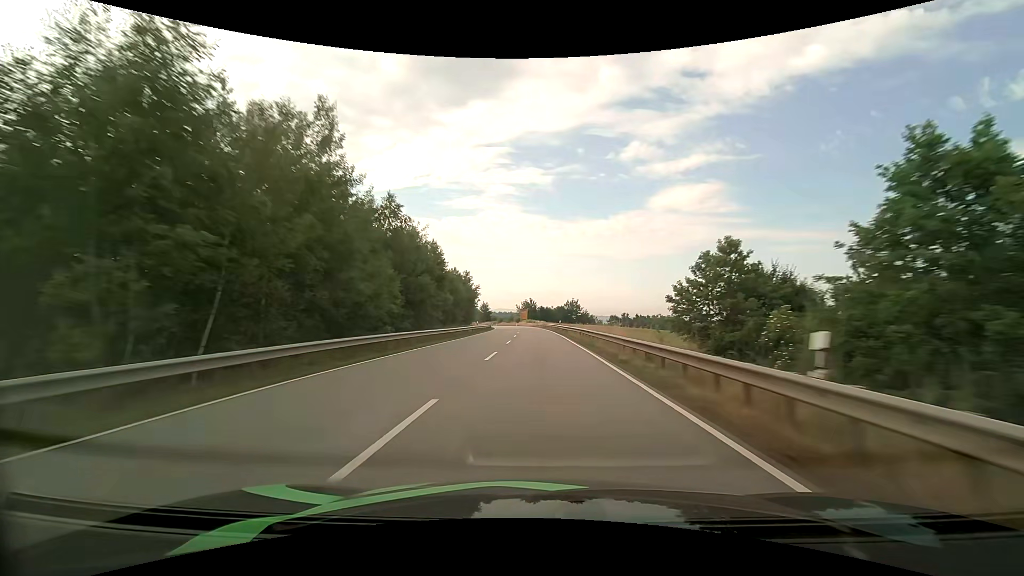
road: primary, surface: asphalt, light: Day
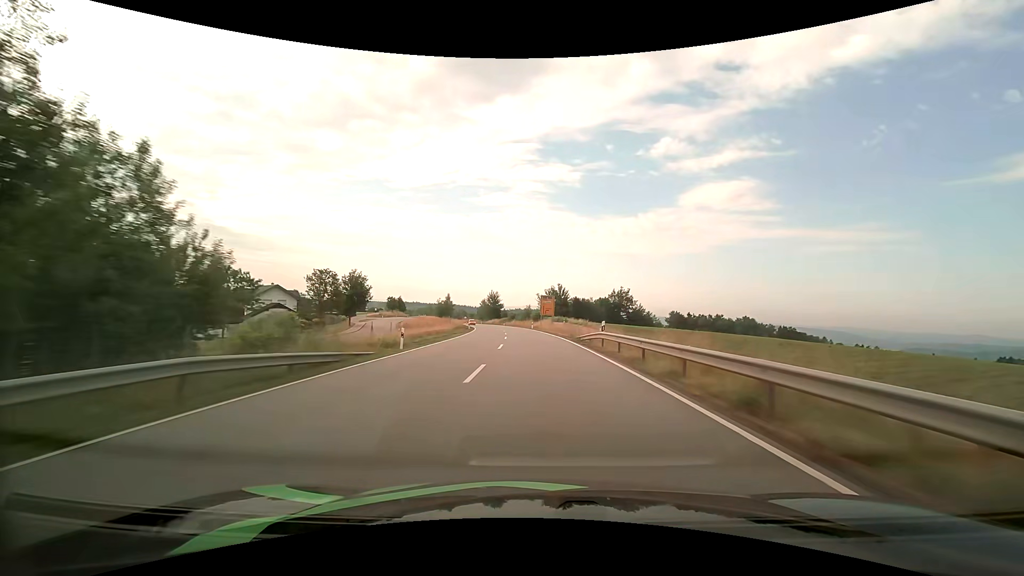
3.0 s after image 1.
(-1.5, +78.3) m; -3°
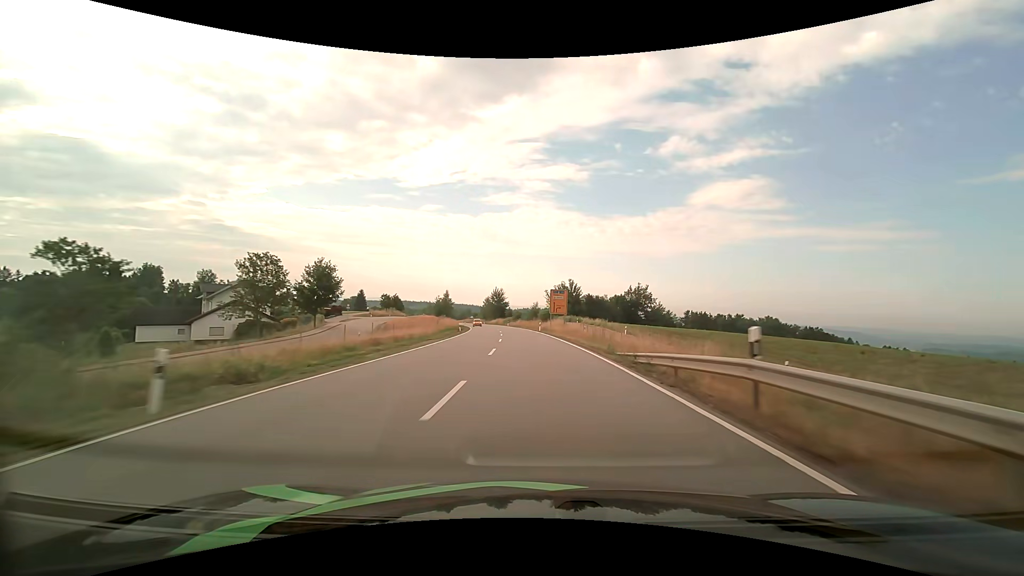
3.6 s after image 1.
(-0.1, +15.7) m; -1°
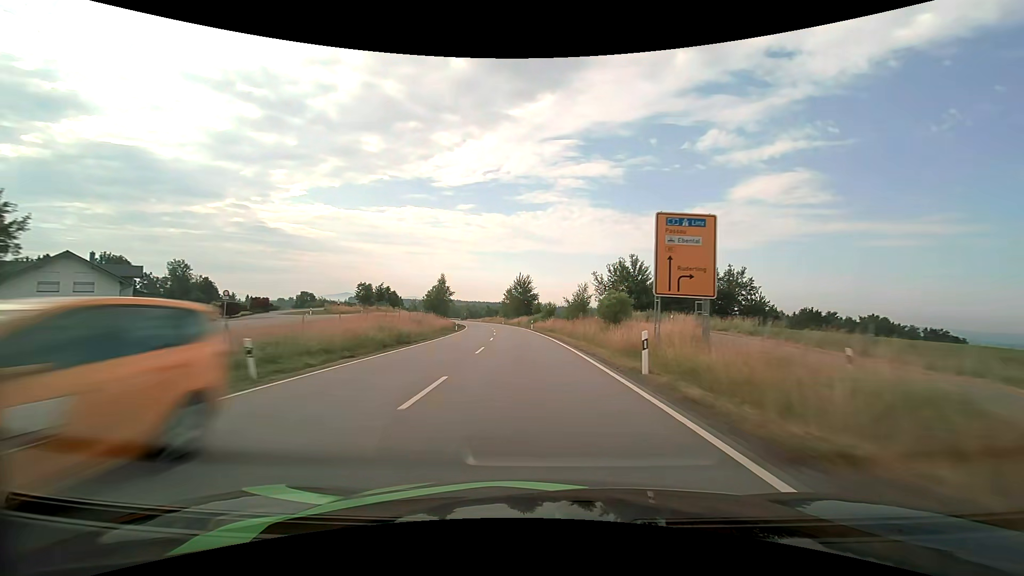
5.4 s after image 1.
(-1.5, +47.5) m; -4°
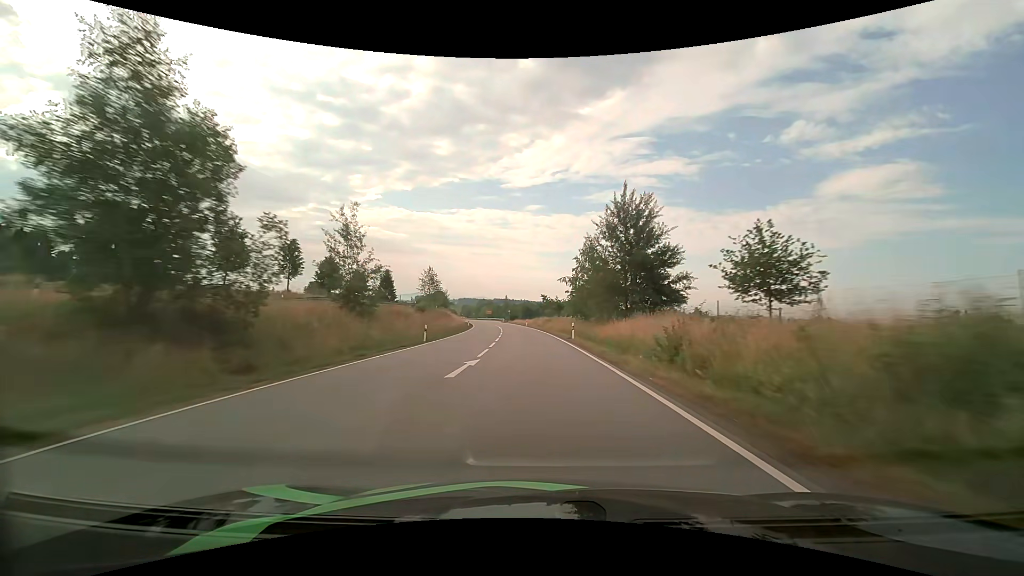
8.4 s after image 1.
(-5.8, +80.5) m; -8°
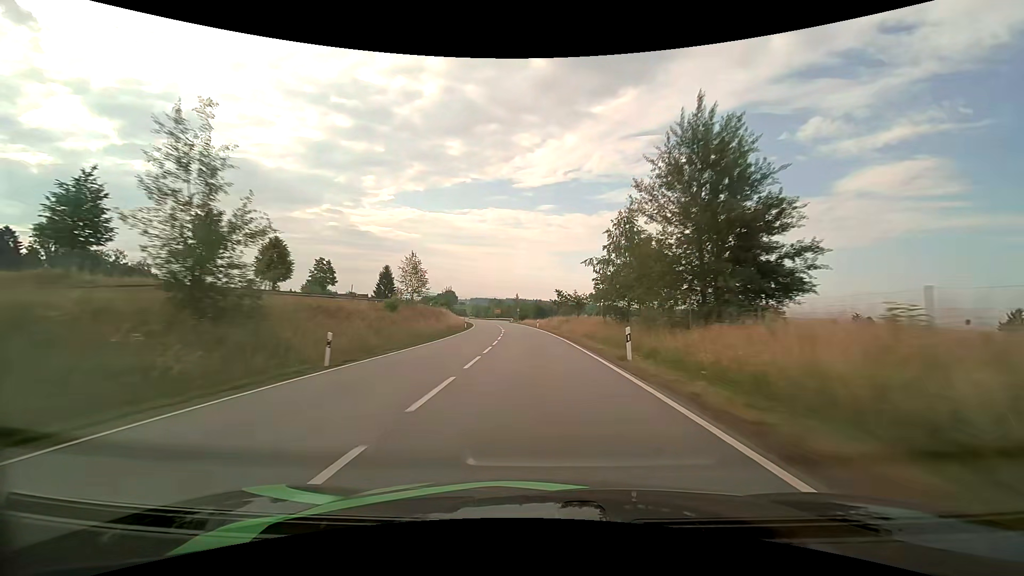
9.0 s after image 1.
(-0.2, +16.3) m; -1°
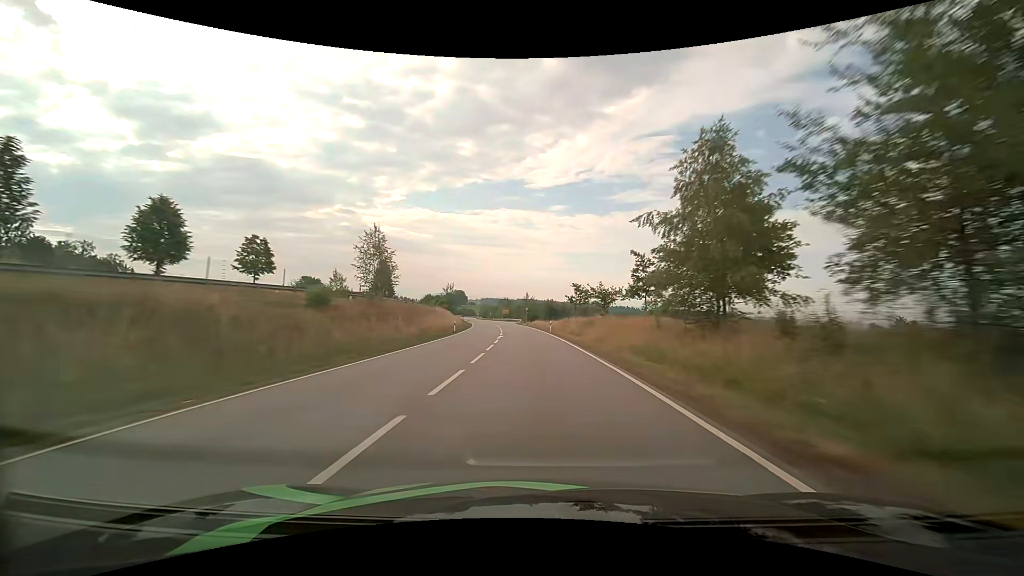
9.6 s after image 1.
(-0.2, +16.4) m; -1°
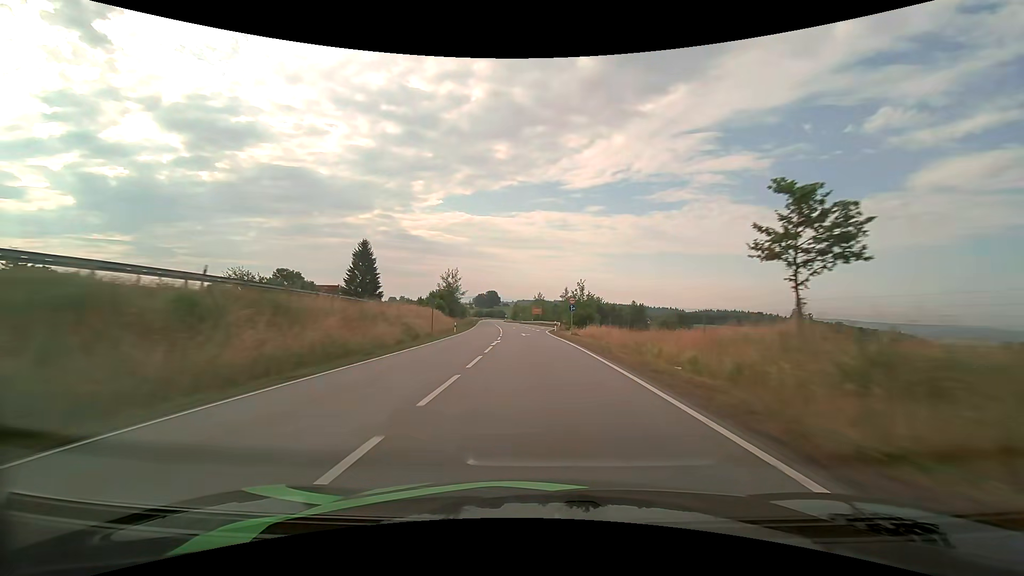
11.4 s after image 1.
(-1.8, +49.5) m; -4°
(0, +10) (0, +20) (-1, +30) (-1, +40) (-2, +50) (-3, +60) (-4, +70) (-5, +80) (-6, +90) (-7, +100) m
